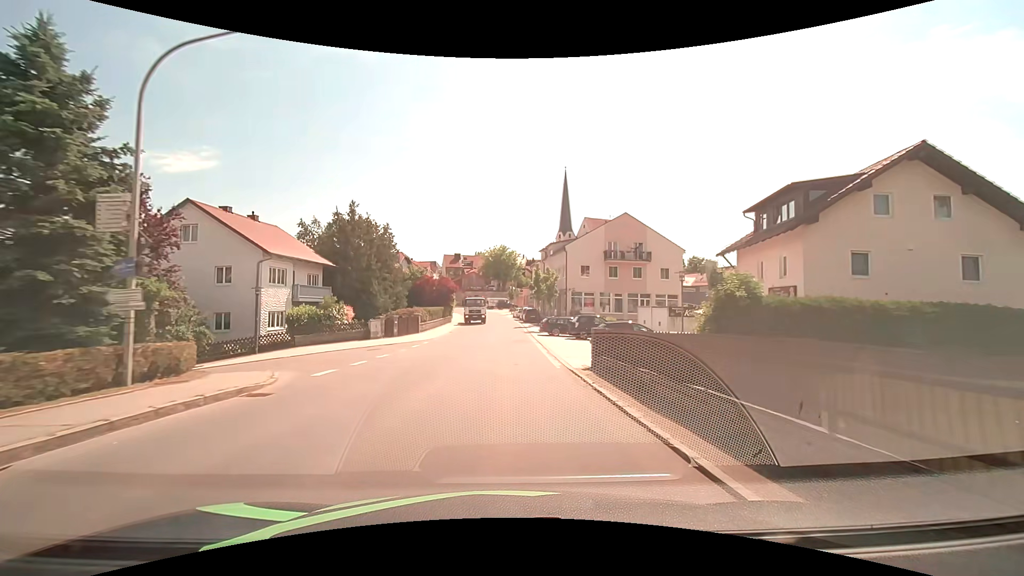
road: tertiary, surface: asphalt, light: Day
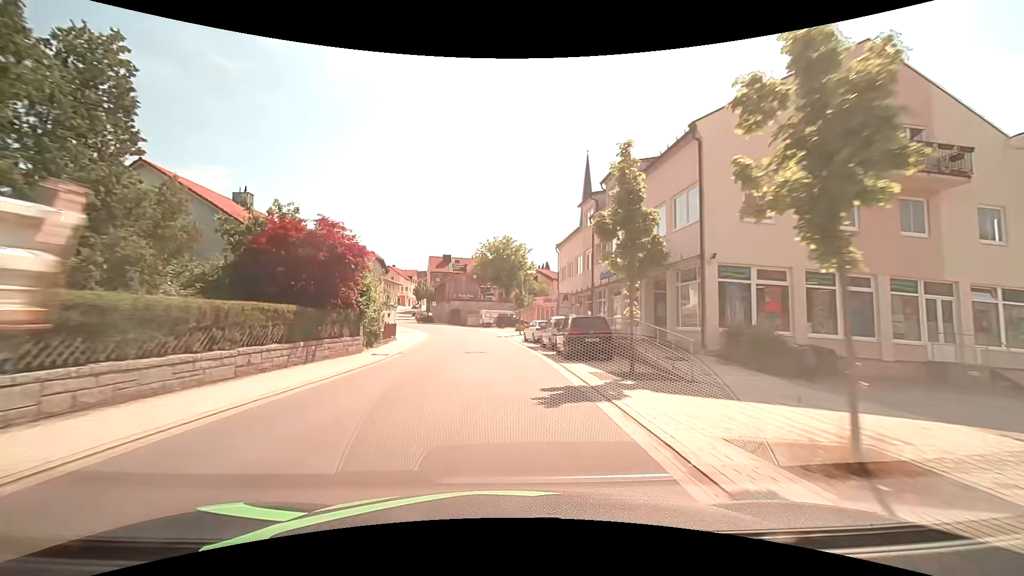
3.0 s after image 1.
(0.0, +37.8) m; 0°
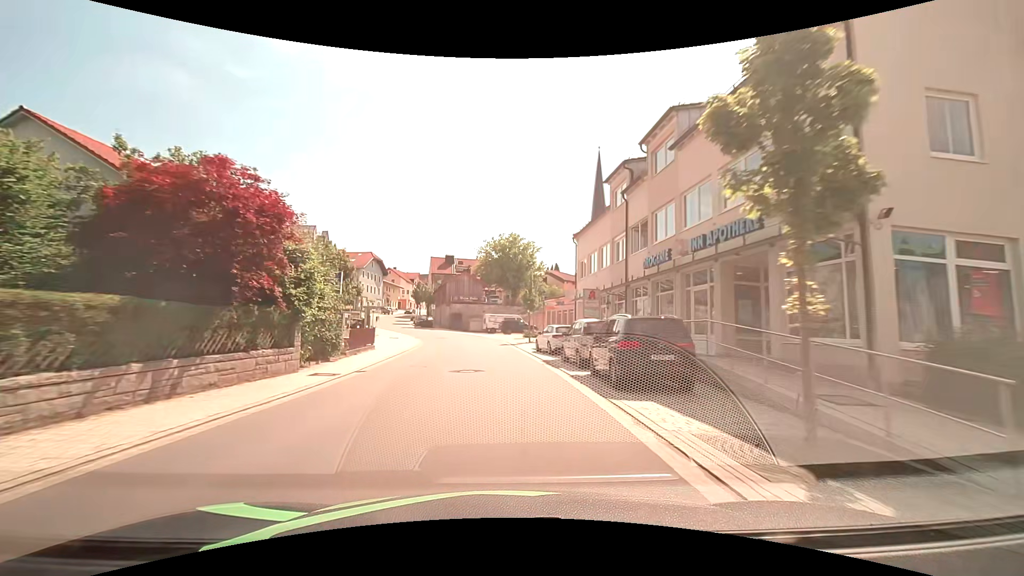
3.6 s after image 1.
(-0.1, +7.5) m; -1°
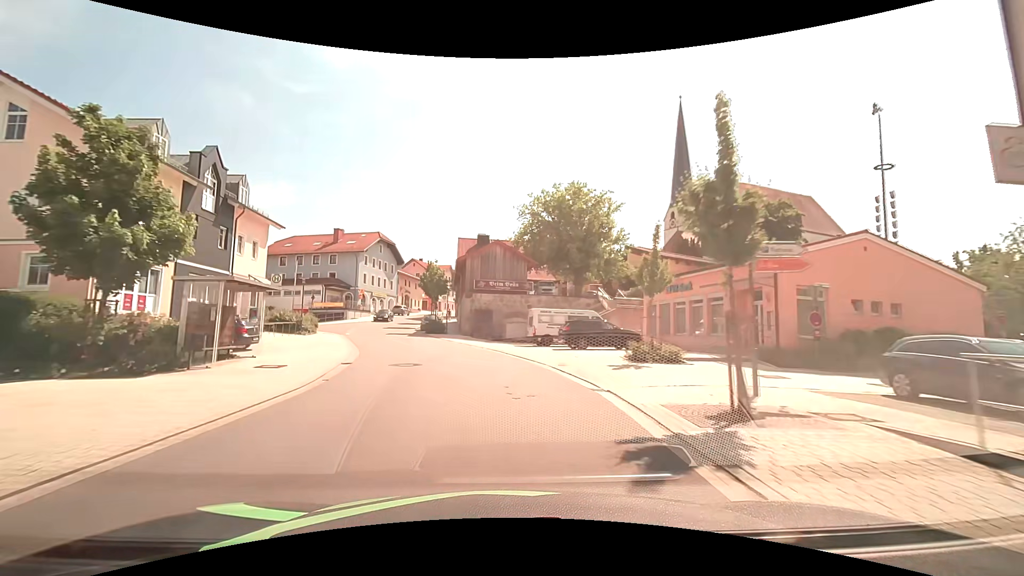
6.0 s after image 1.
(-1.0, +29.7) m; -5°
(0, +10) (-2, +20) (-4, +30) (-8, +39) (-11, +48) (-13, +58) (-14, +68) (-13, +78) (-13, +88) (-11, +98) m
